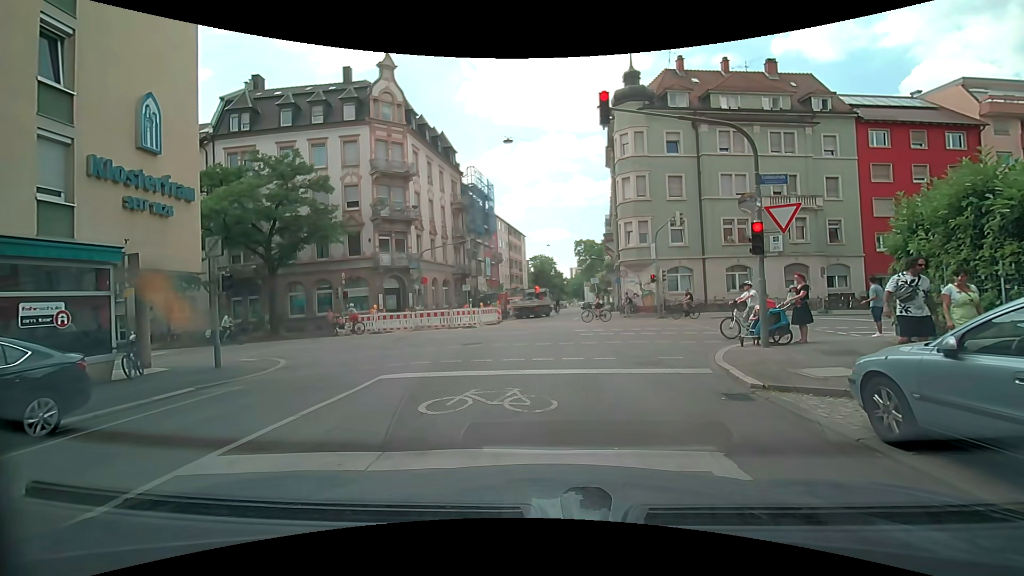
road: residential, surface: asphalt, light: Day
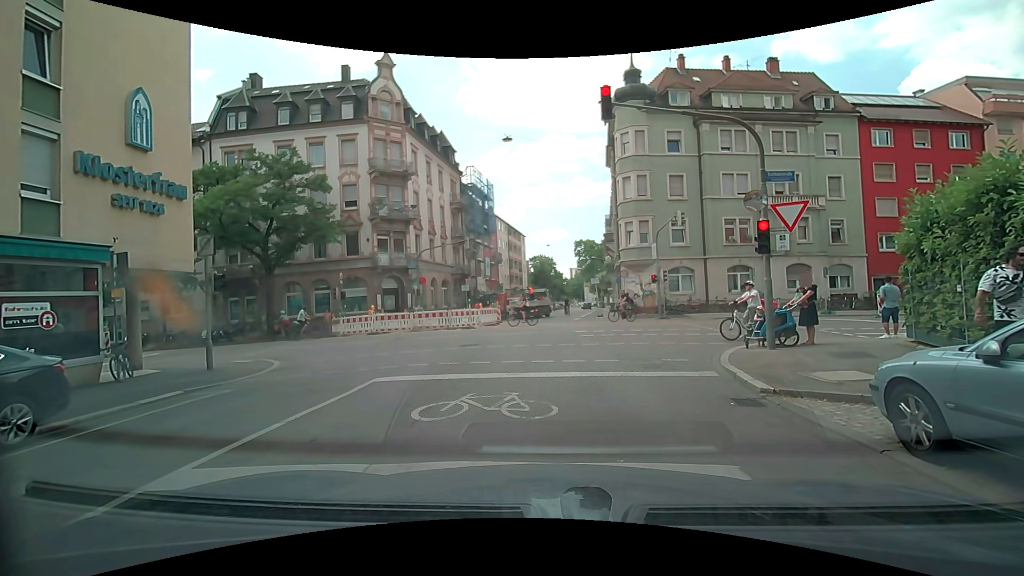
(0.0, +0.3) m; 0°
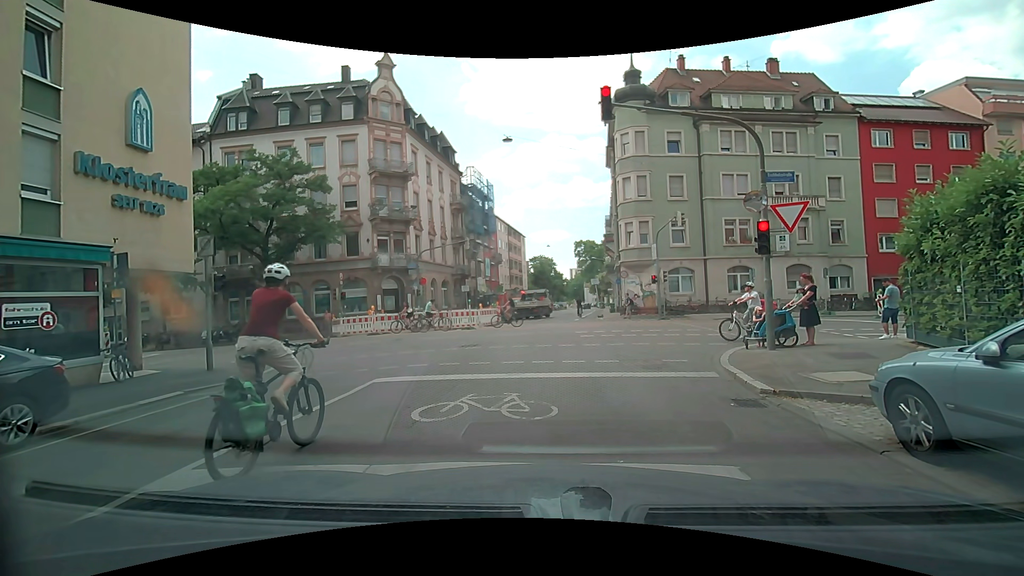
(0.0, +0.1) m; 0°
